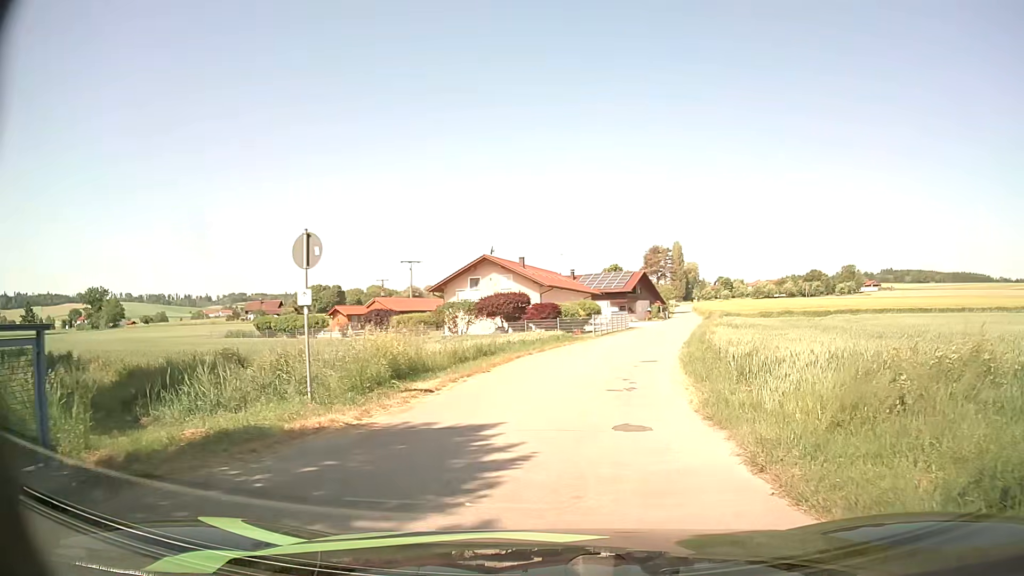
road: unclassified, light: Day
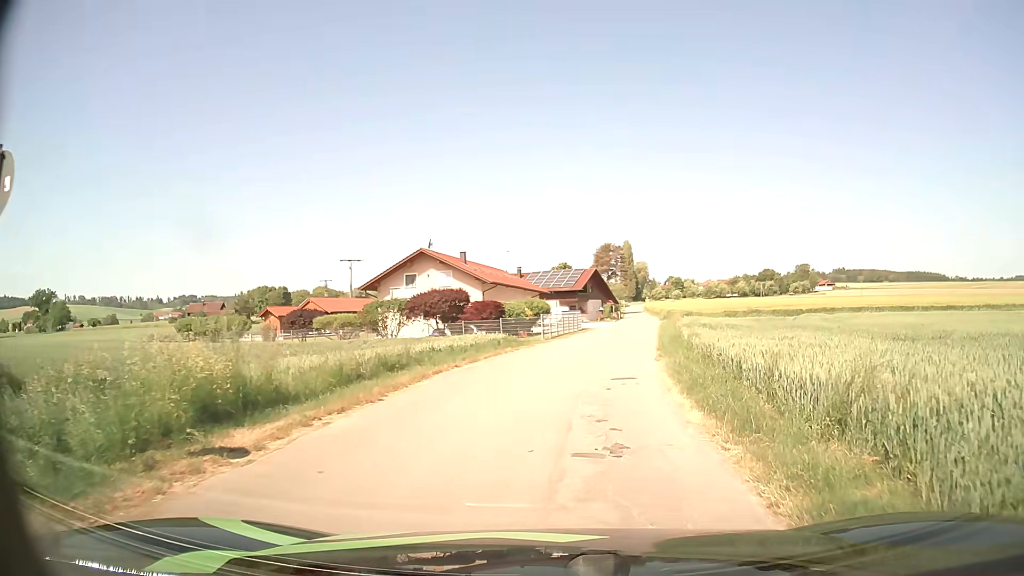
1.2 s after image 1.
(+0.1, +6.3) m; +2°
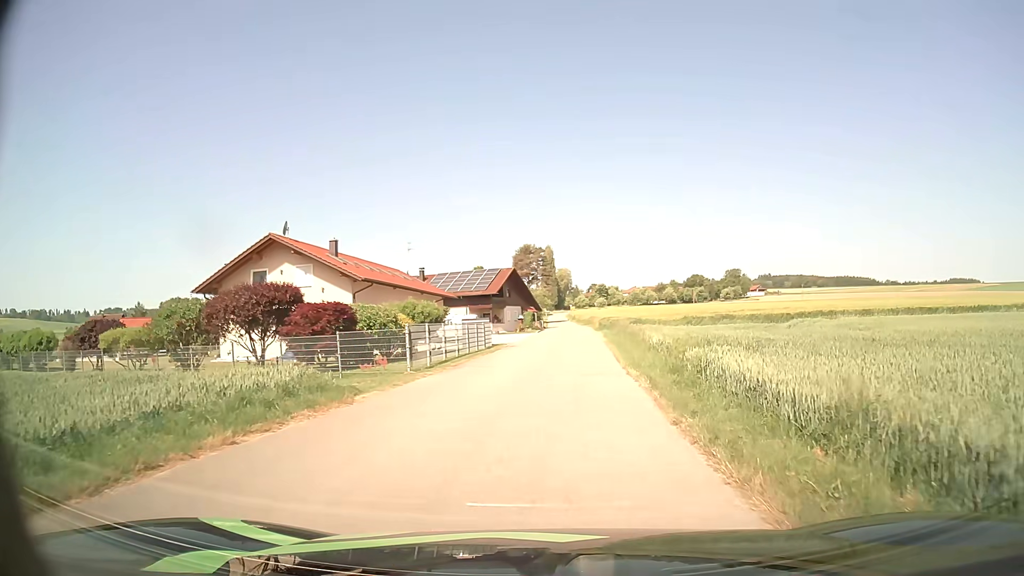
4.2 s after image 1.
(+1.5, +17.0) m; +8°
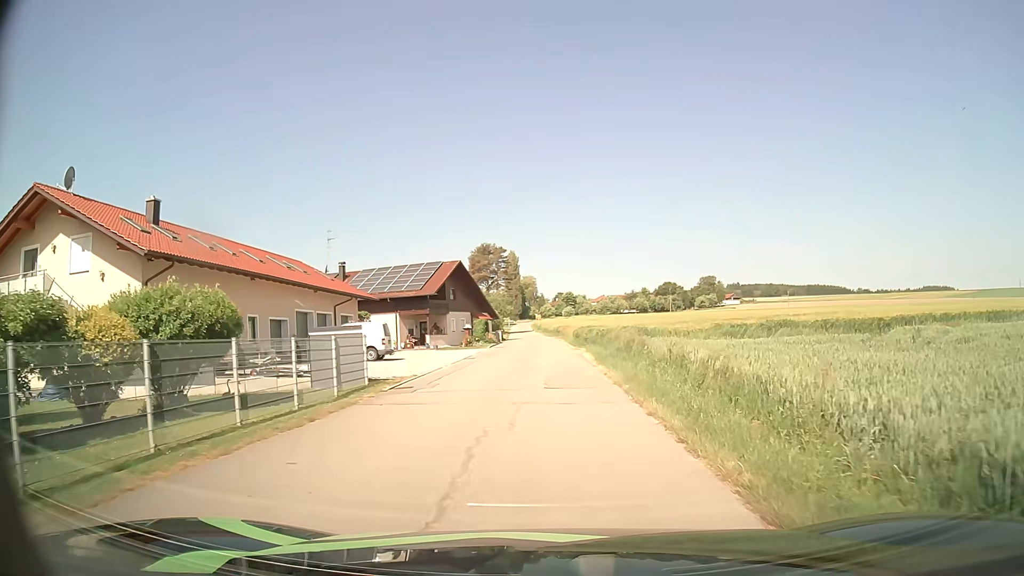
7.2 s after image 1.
(+0.6, +19.8) m; +3°
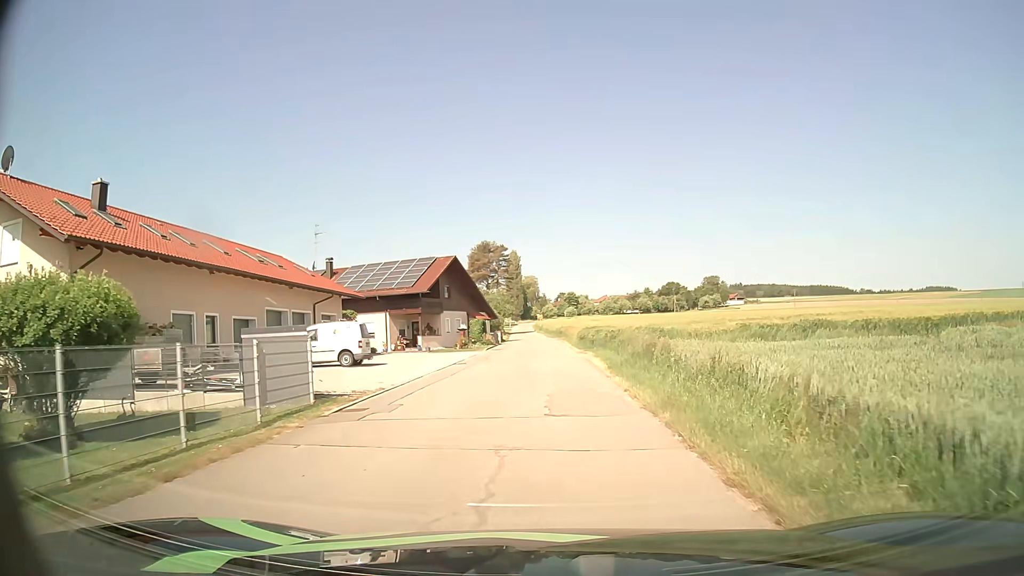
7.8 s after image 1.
(0.0, +4.3) m; 0°
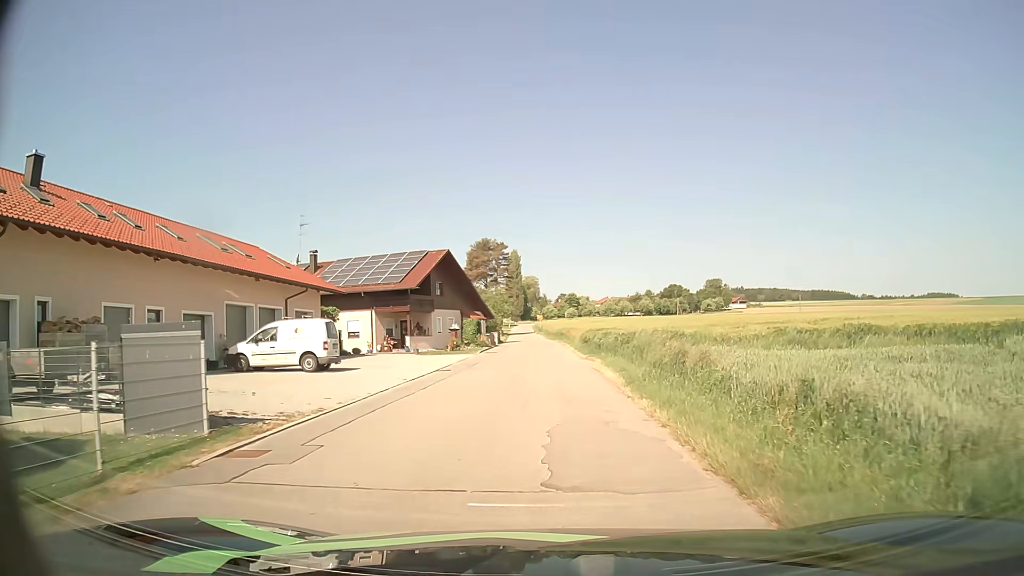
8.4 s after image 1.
(0.0, +4.5) m; 0°
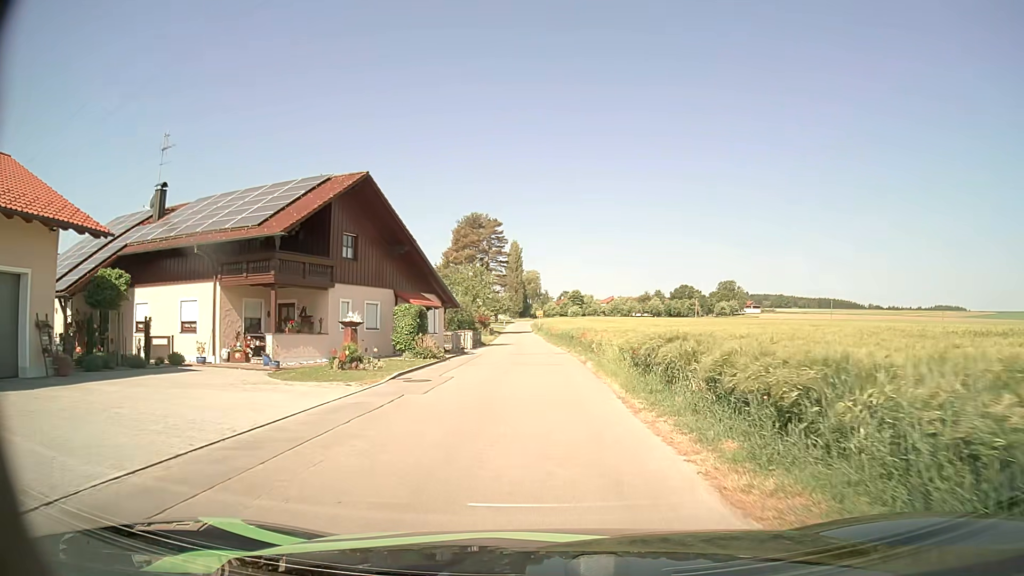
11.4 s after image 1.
(0.0, +24.3) m; 0°
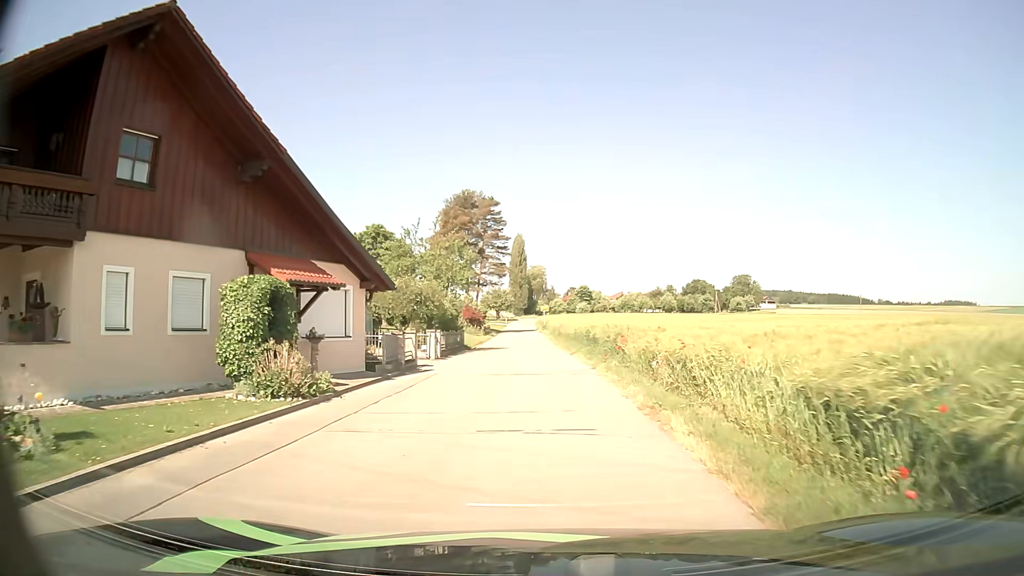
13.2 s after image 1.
(0.0, +15.7) m; 0°
(0, +10) (0, +20) (-1, +30) (-1, +40) (-2, +50) (-2, +60) (-2, +70) (-3, +80) (-3, +90) (-4, +100) m
